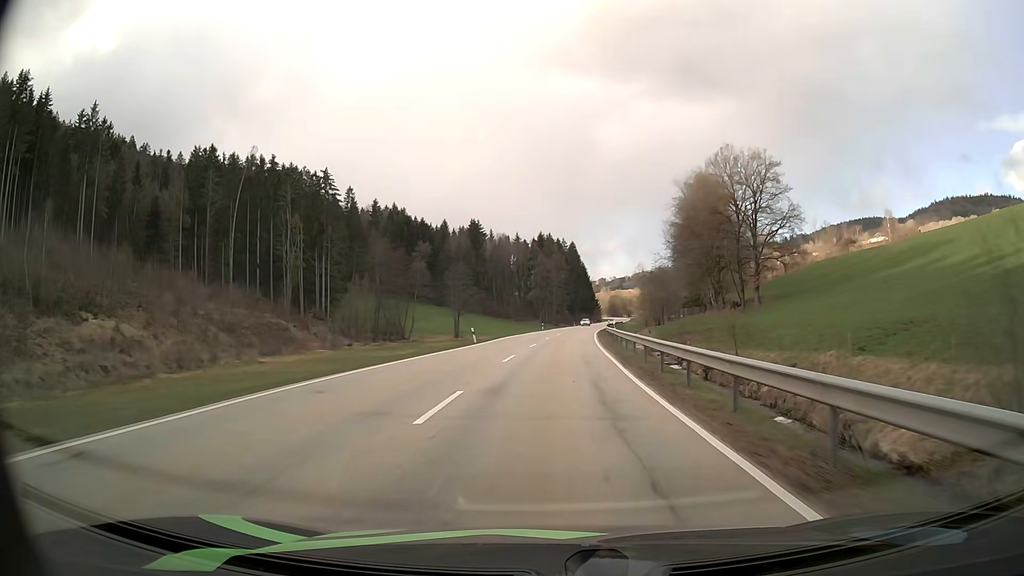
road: secondary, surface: asphalt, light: Day
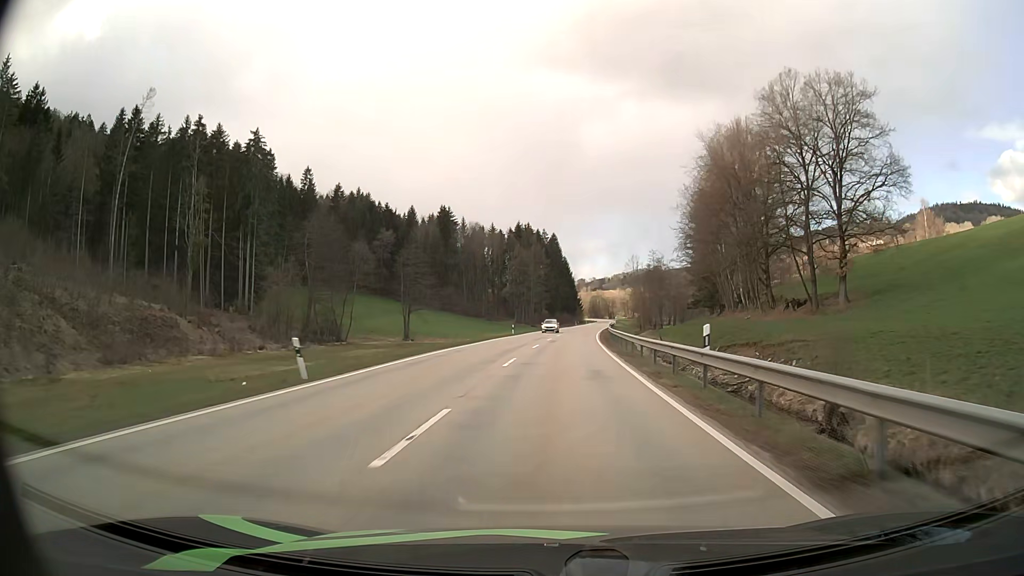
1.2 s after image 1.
(+0.4, +29.1) m; +2°
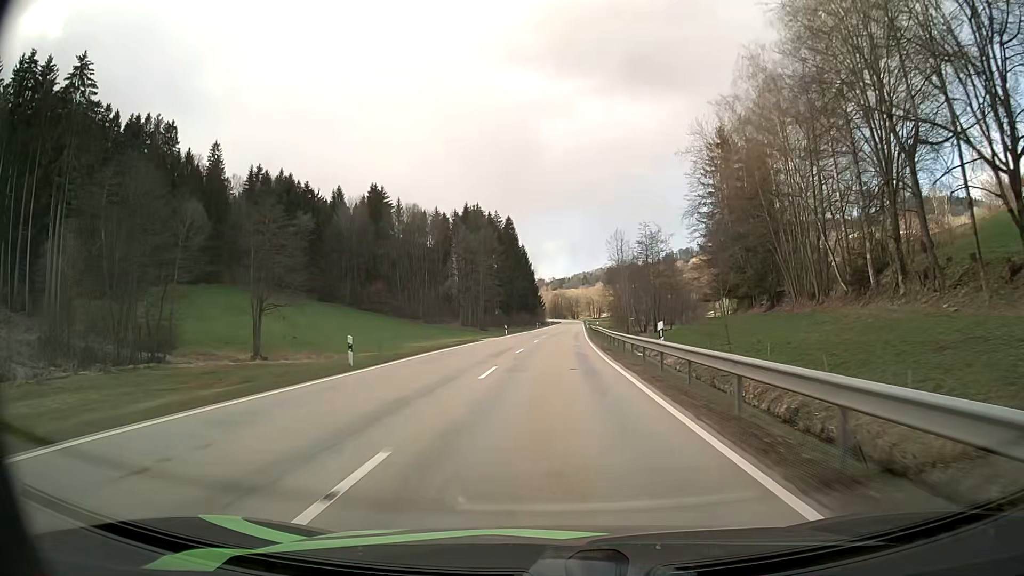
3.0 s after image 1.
(+1.5, +43.9) m; +4°
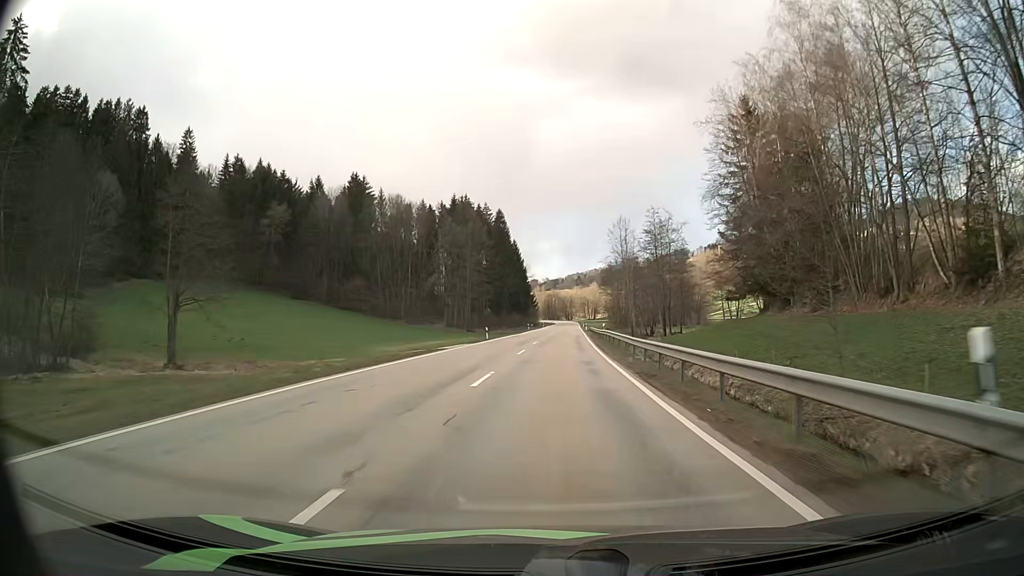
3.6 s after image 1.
(0.0, +14.7) m; 0°
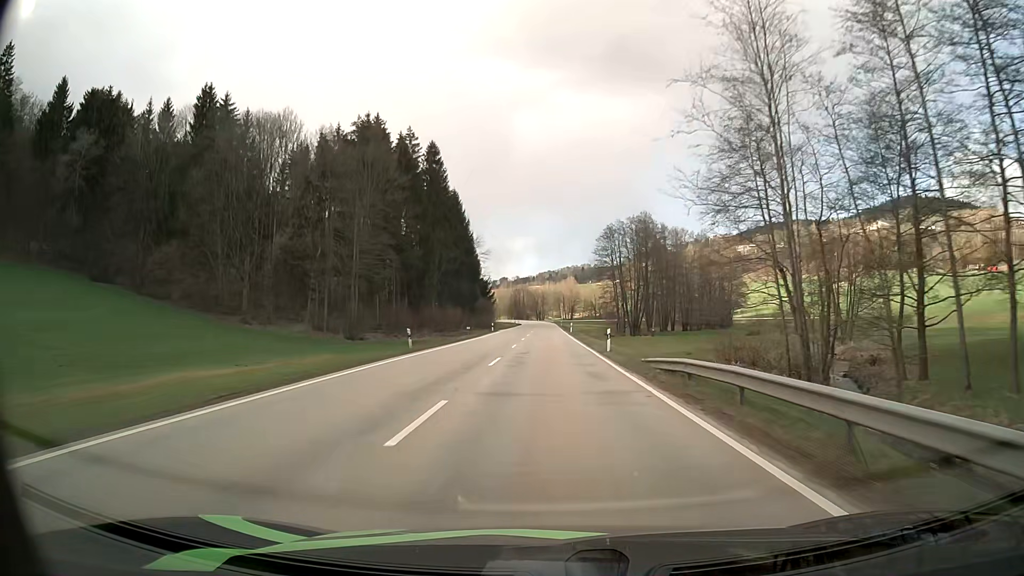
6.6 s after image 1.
(+1.9, +73.9) m; +3°
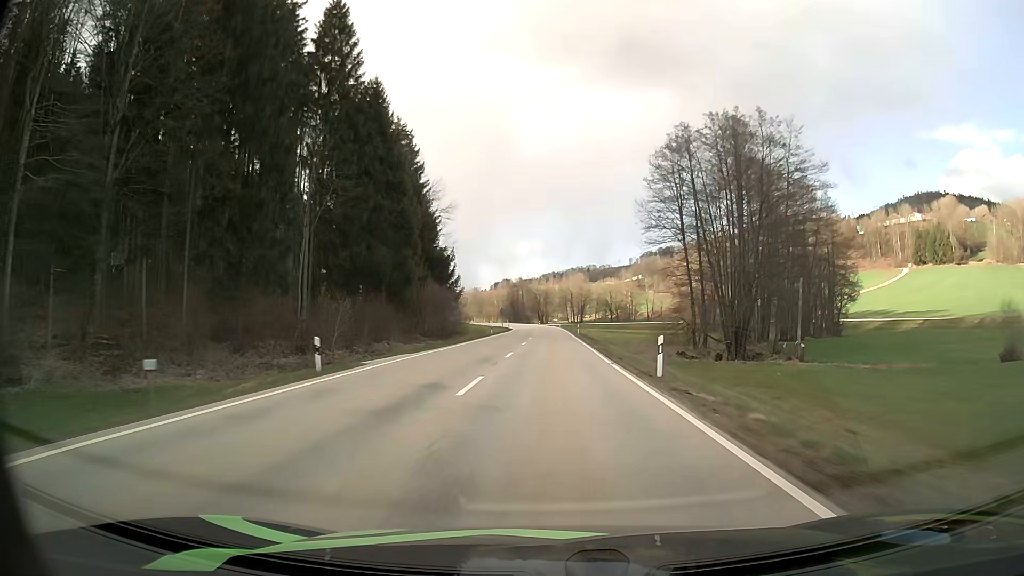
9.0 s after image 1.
(-0.1, +59.7) m; 0°
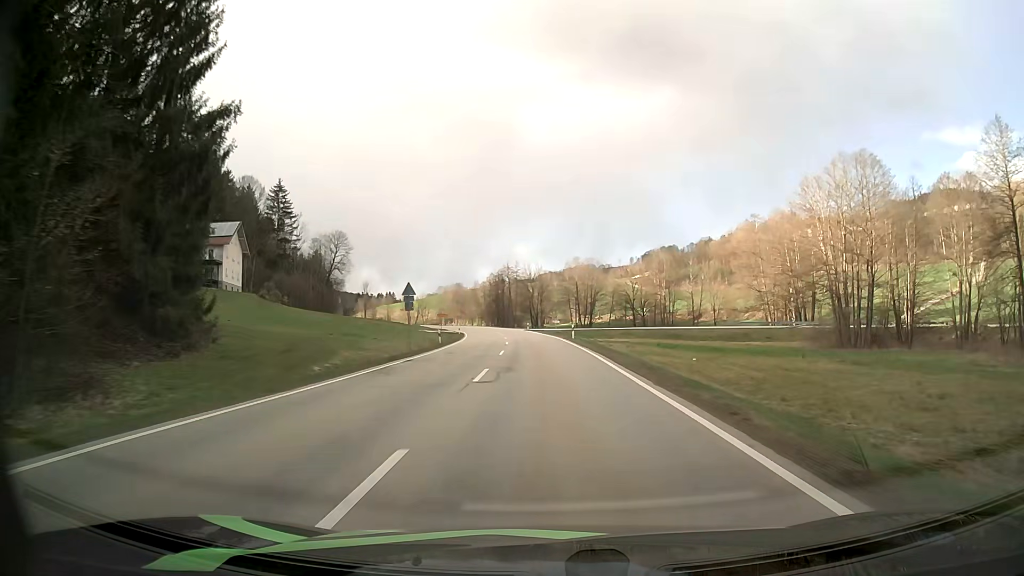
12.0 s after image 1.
(+0.1, +73.6) m; 0°
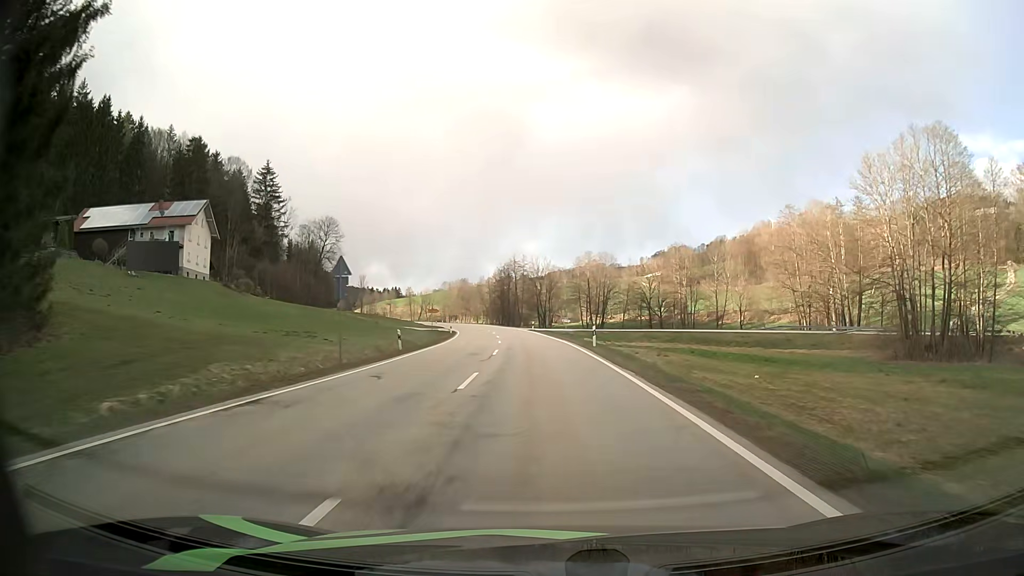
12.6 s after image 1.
(-0.1, +14.3) m; -1°
(0, +10) (0, +20) (-1, +30) (-1, +40) (-2, +50) (-3, +60) (-4, +70) (-5, +80) (-7, +90) (-9, +99) m
